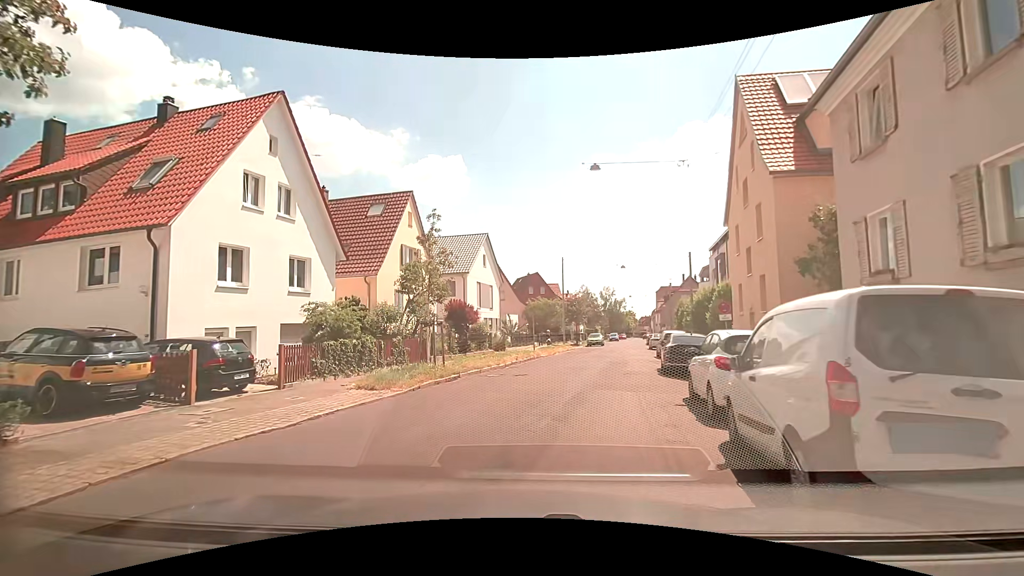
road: residential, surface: asphalt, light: Day
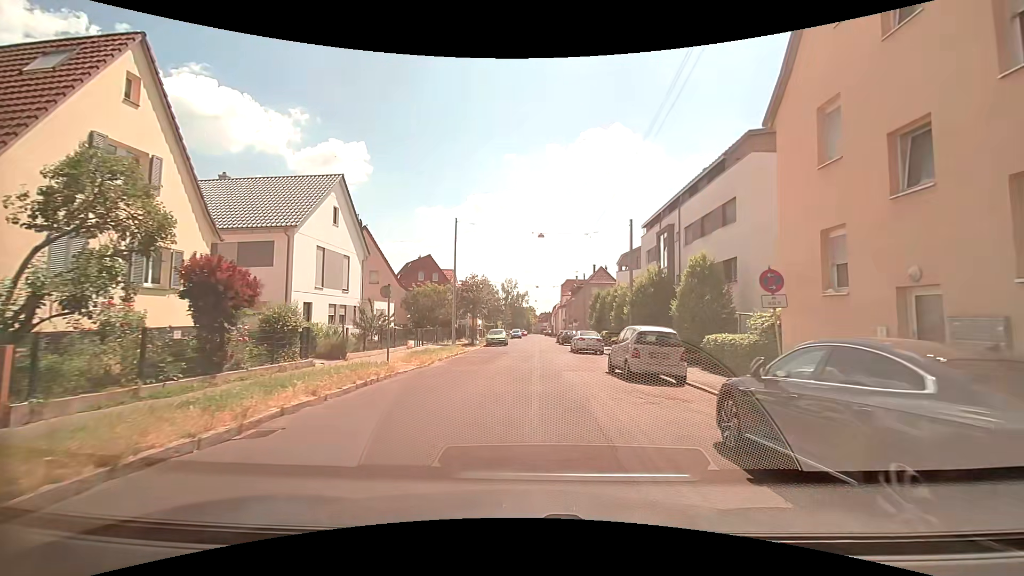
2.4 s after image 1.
(+1.5, +14.8) m; +11°
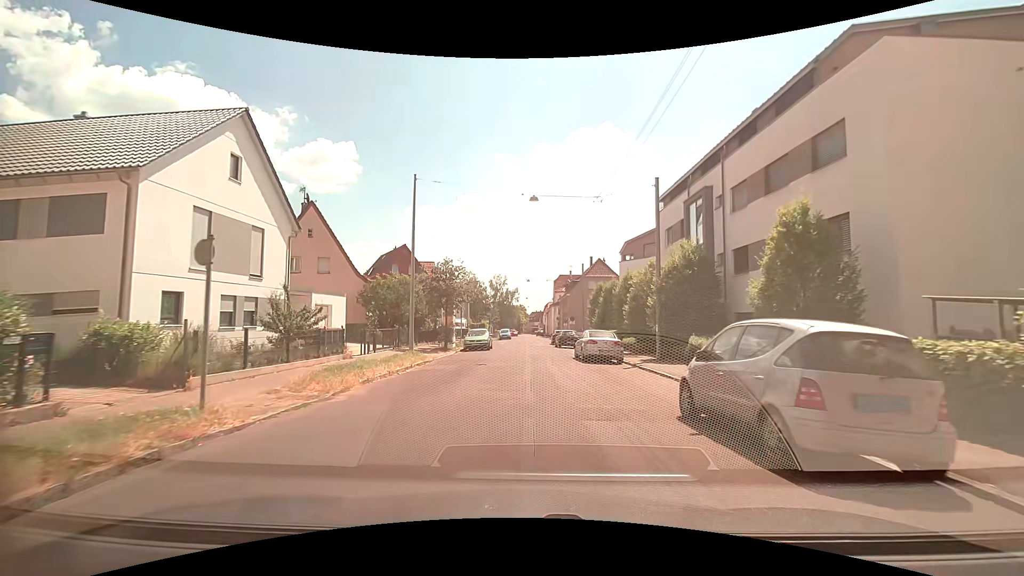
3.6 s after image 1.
(+0.2, +9.2) m; +1°
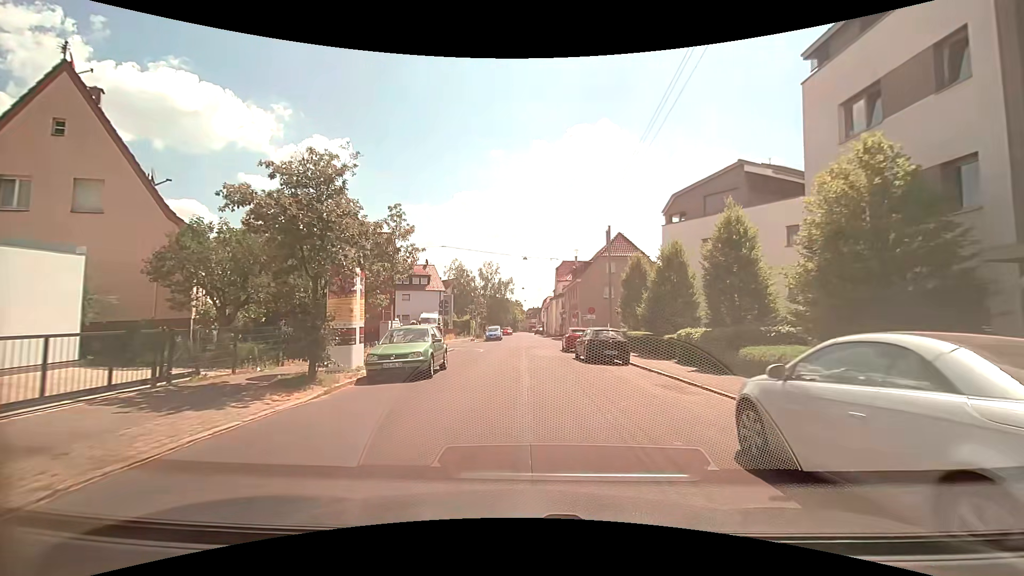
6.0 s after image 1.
(+0.1, +19.3) m; +1°
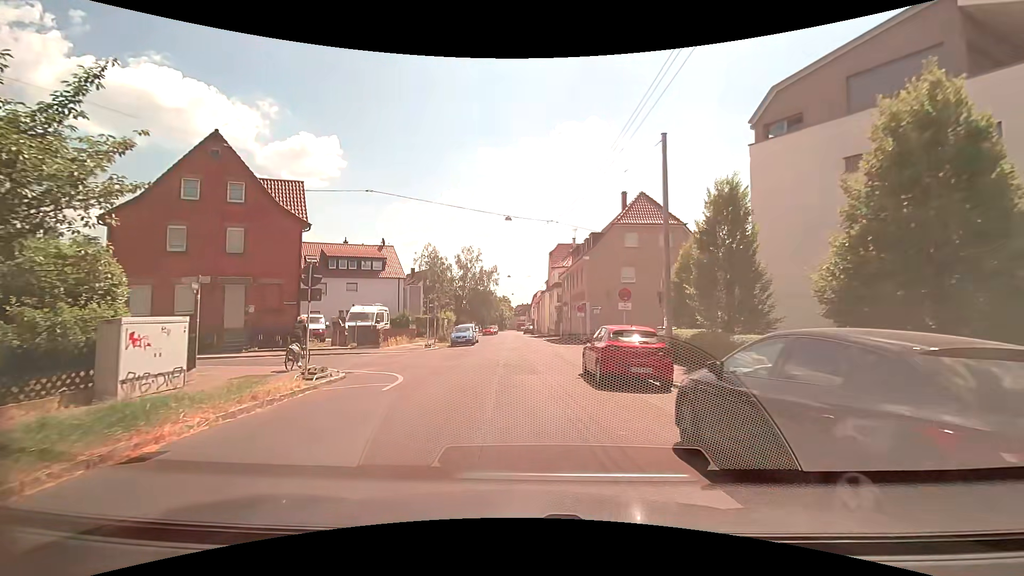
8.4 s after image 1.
(+0.1, +16.9) m; 0°
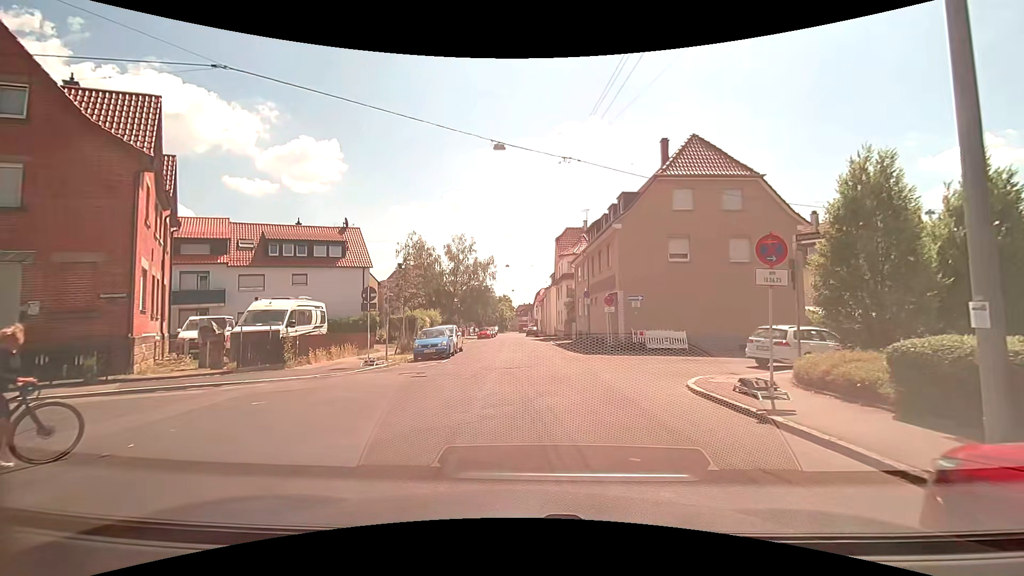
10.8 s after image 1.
(-0.1, +12.2) m; -1°
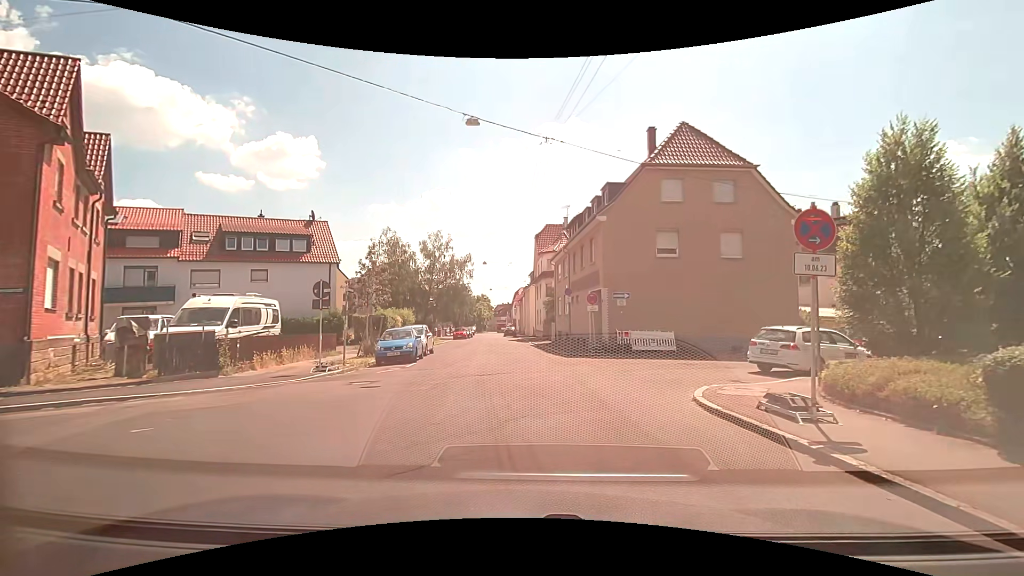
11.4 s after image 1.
(+0.1, +2.1) m; +3°
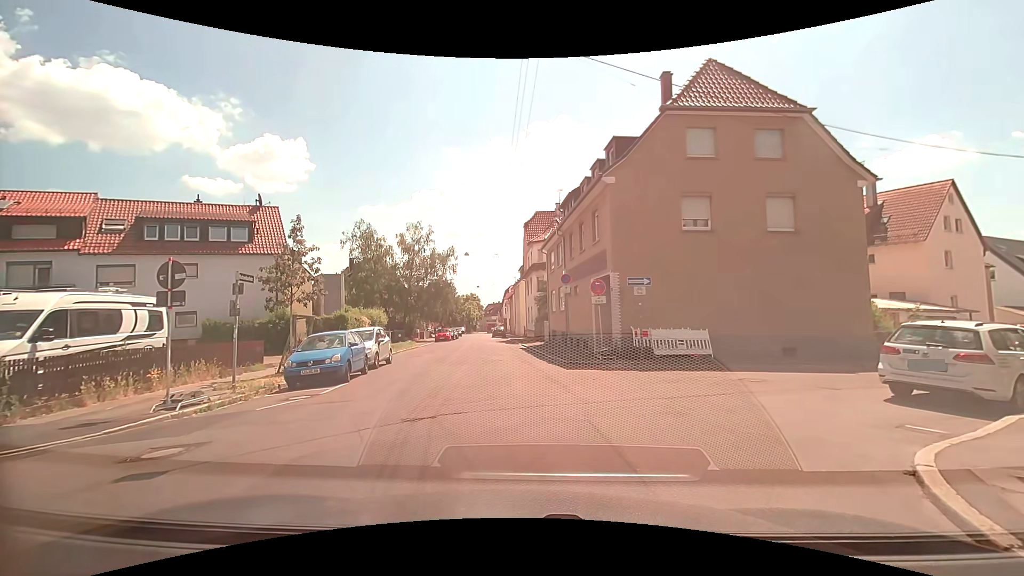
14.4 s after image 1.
(+0.2, +6.1) m; +1°
